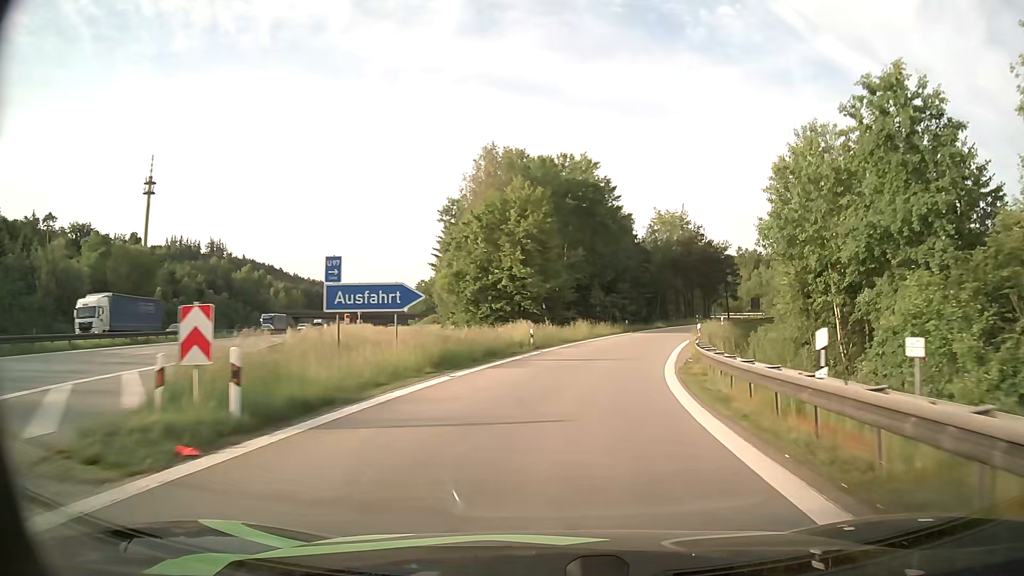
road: motorway_link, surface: asphalt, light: Day
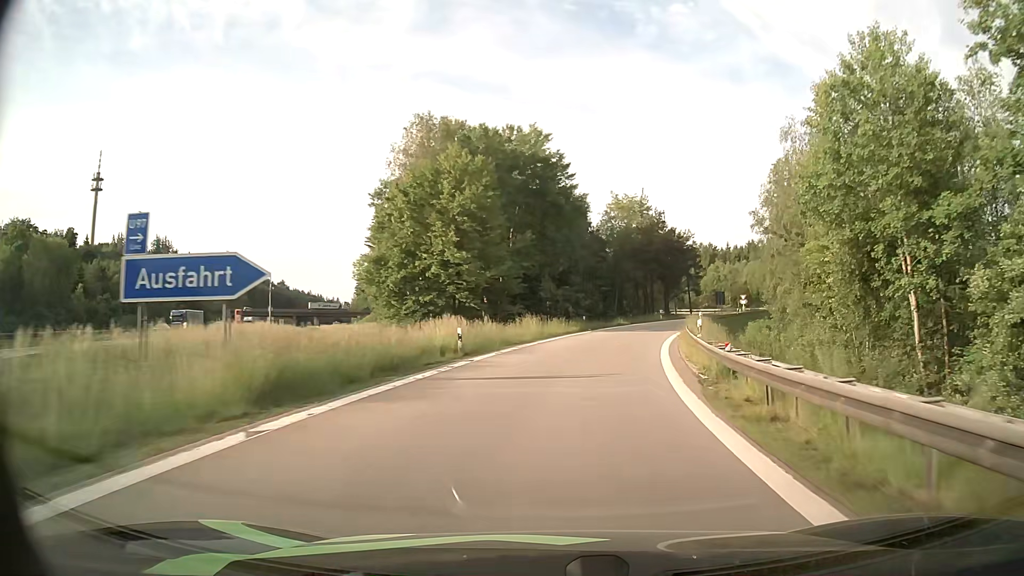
(+0.4, +9.5) m; +5°
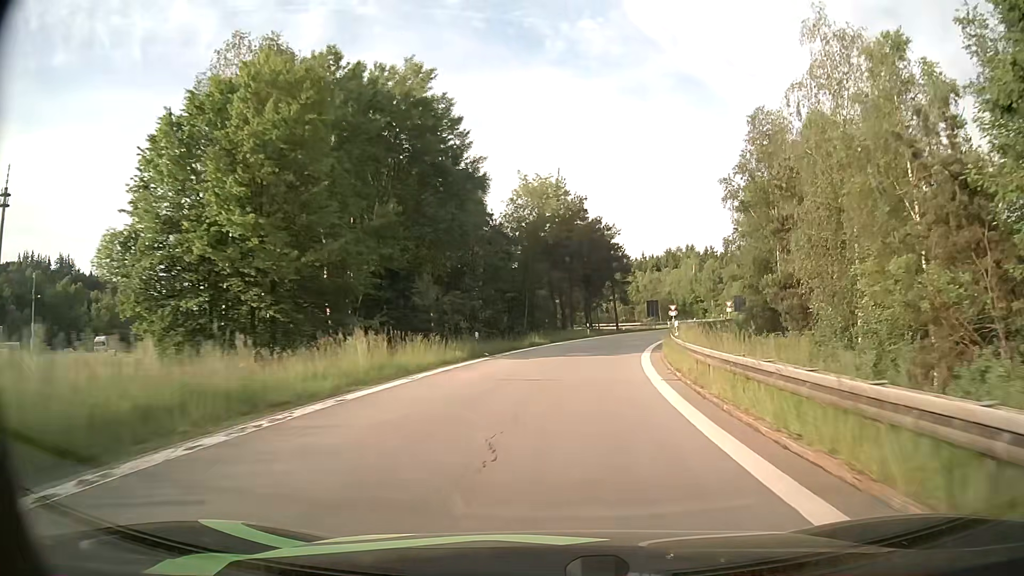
(+1.4, +19.1) m; +8°
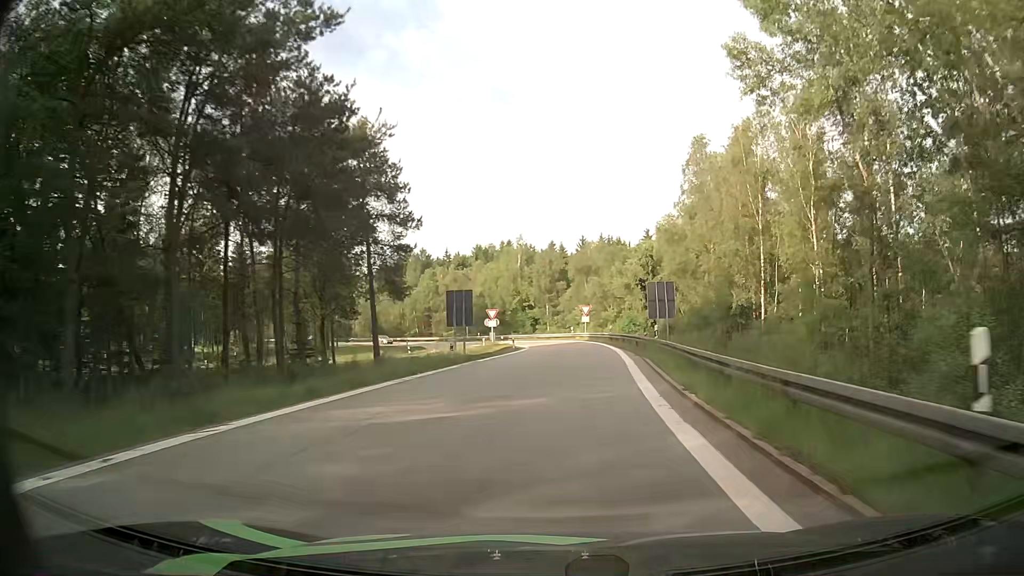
(+6.6, +46.6) m; +17°
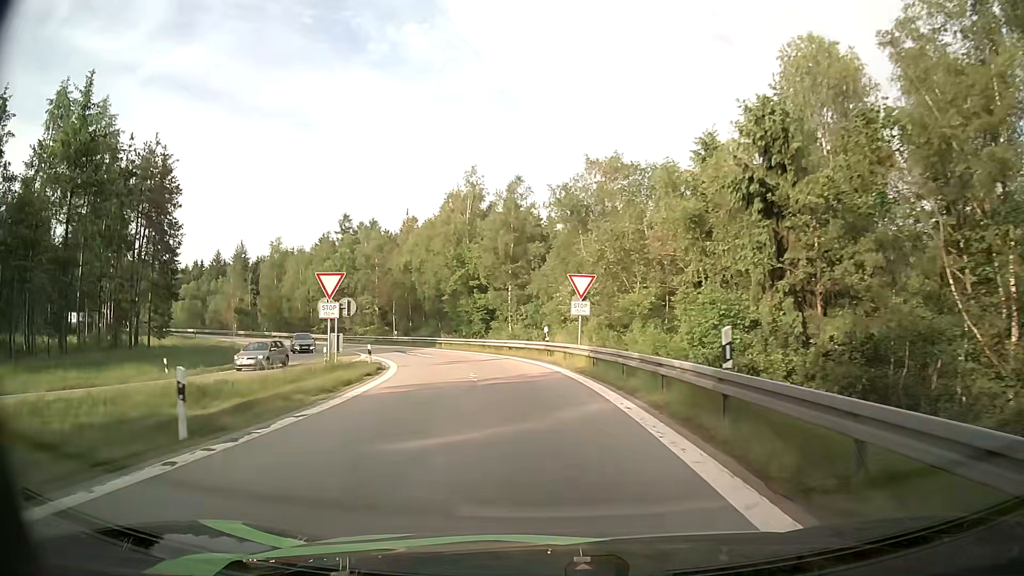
(+2.6, +42.6) m; +2°
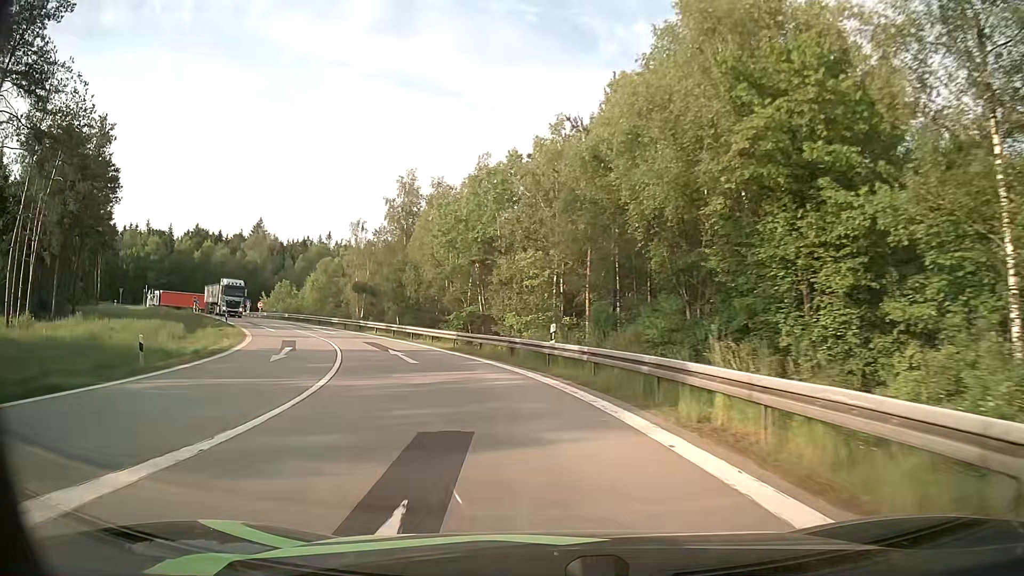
(-6.6, +40.2) m; -21°
